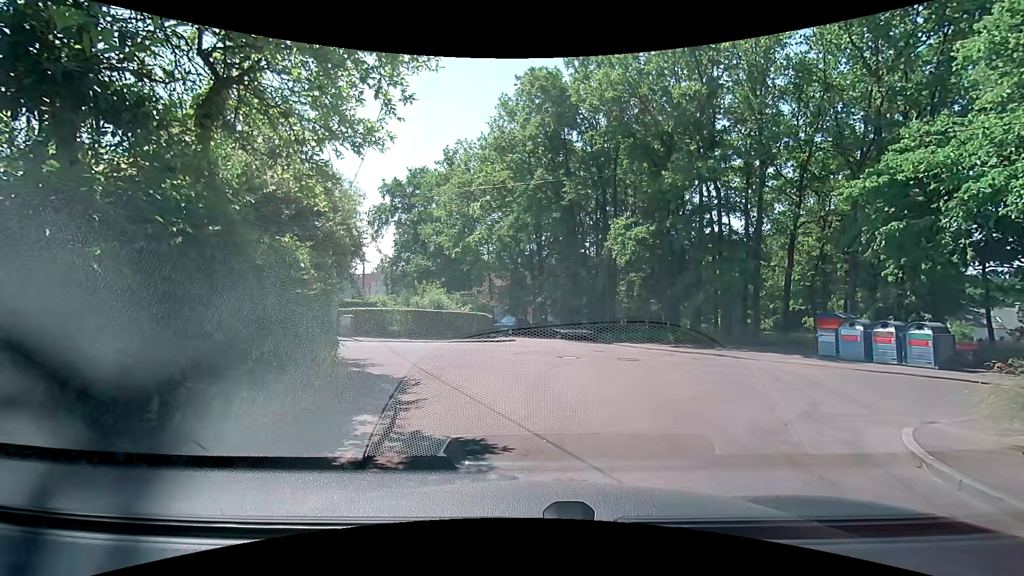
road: residential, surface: asphalt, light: Day
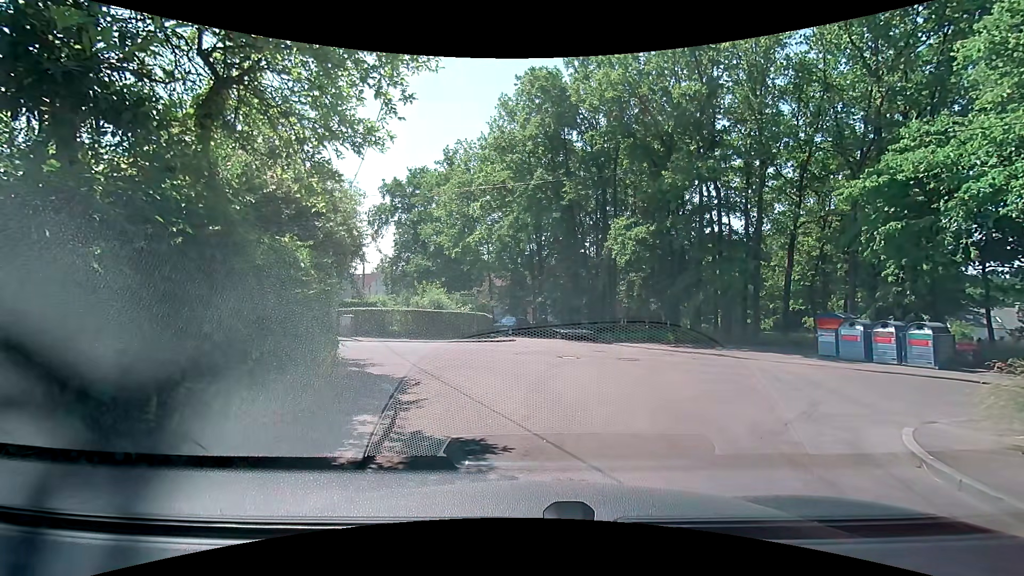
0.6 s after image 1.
(0.0, 0.0) m; 0°
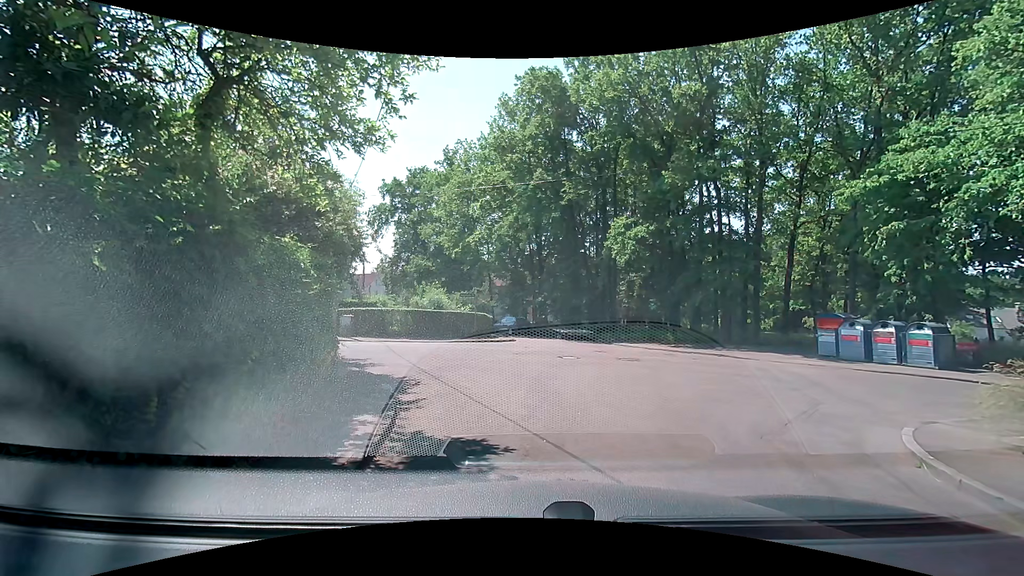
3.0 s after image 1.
(0.0, 0.0) m; 0°
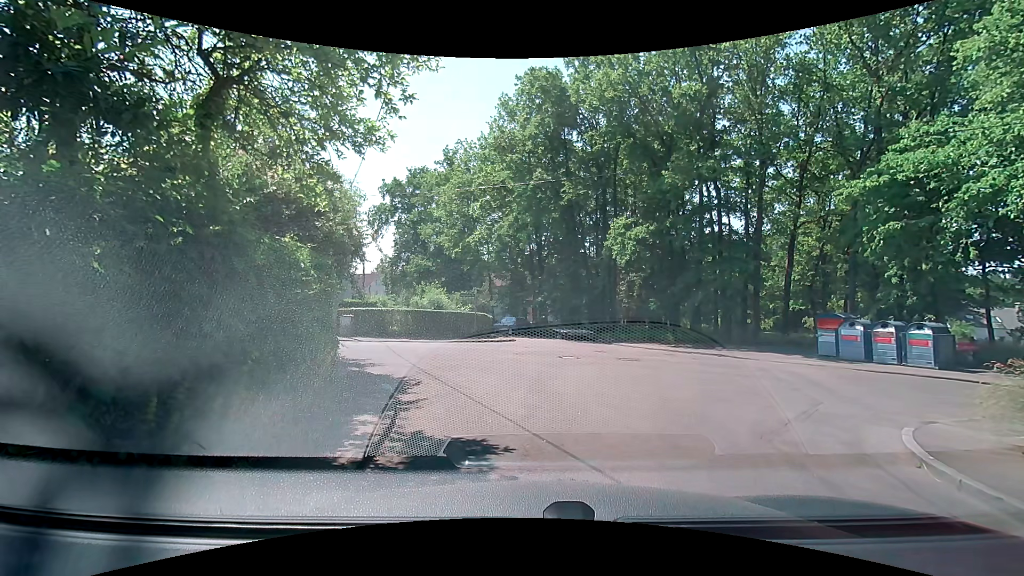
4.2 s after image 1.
(0.0, 0.0) m; 0°
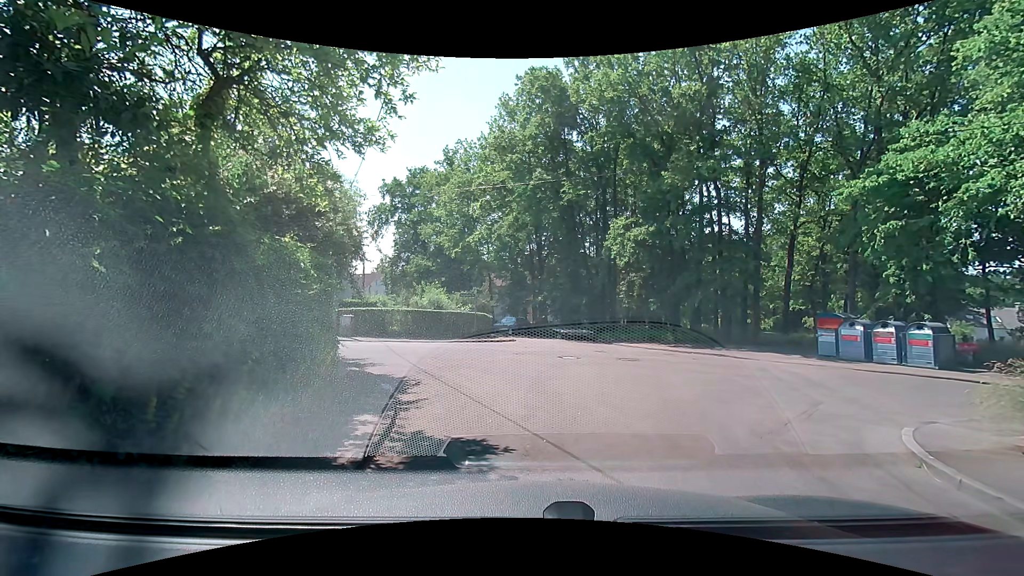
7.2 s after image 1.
(0.0, 0.0) m; 0°
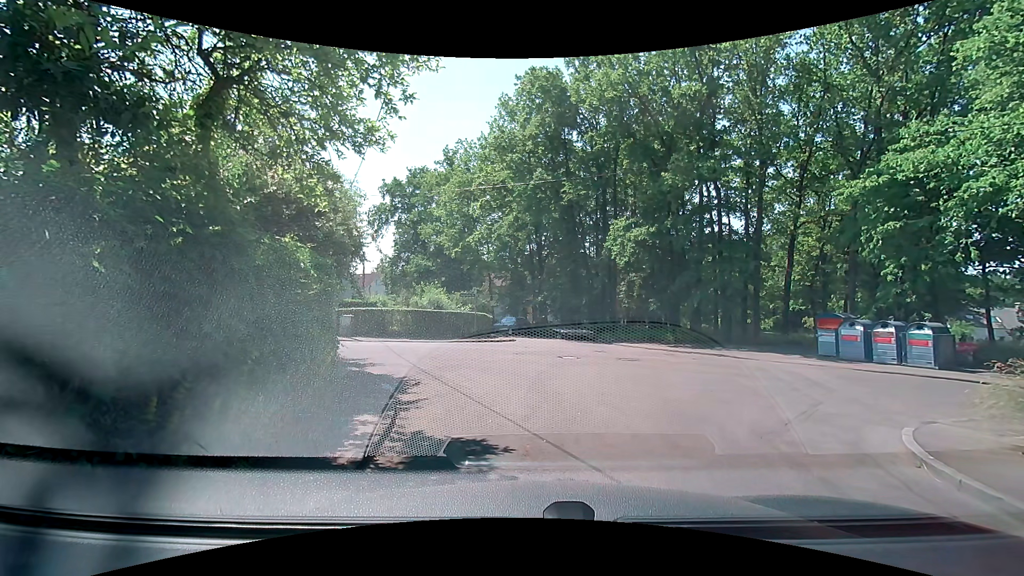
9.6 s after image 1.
(0.0, 0.0) m; 0°
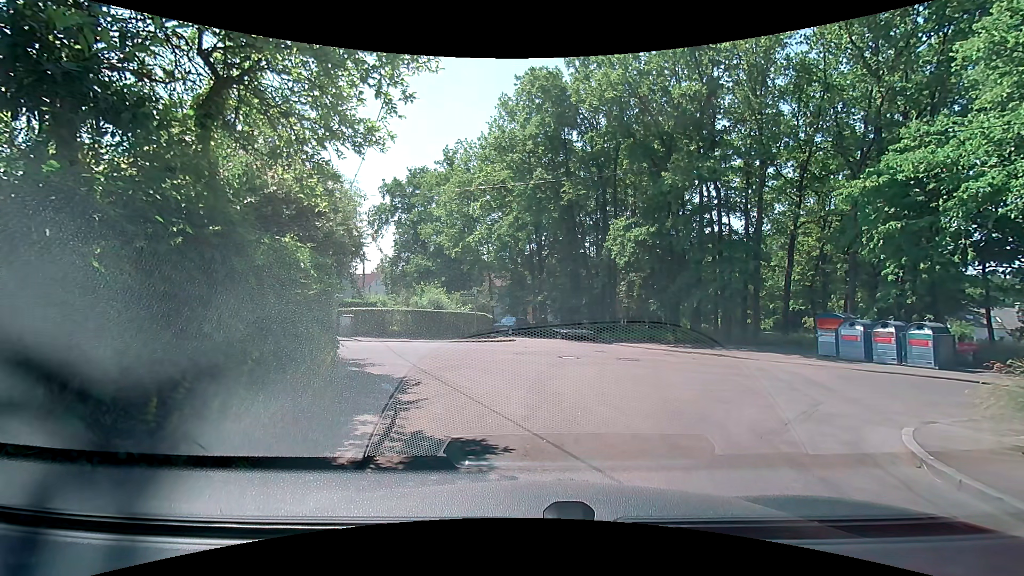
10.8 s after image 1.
(0.0, 0.0) m; 0°
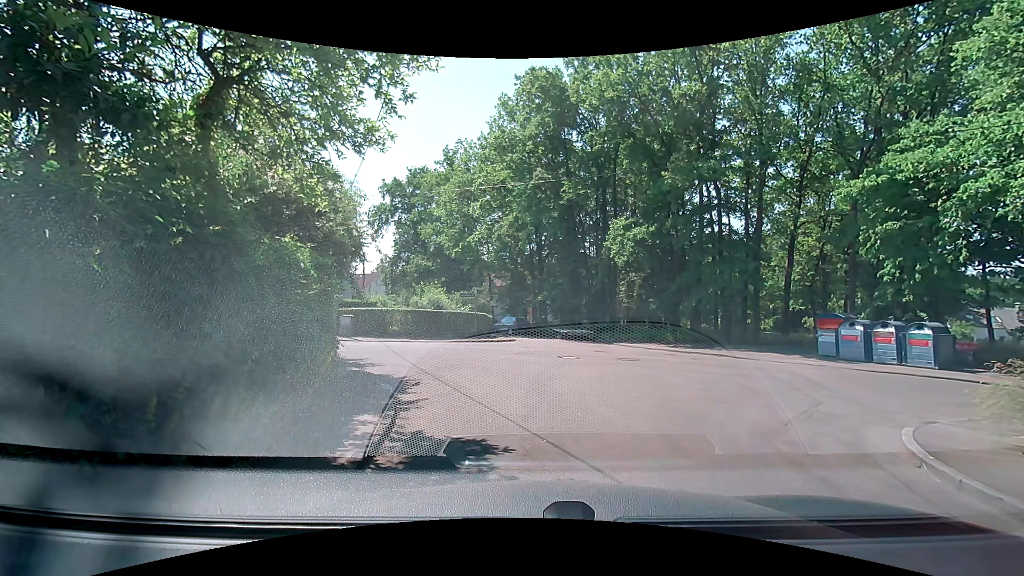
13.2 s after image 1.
(0.0, 0.0) m; 0°
